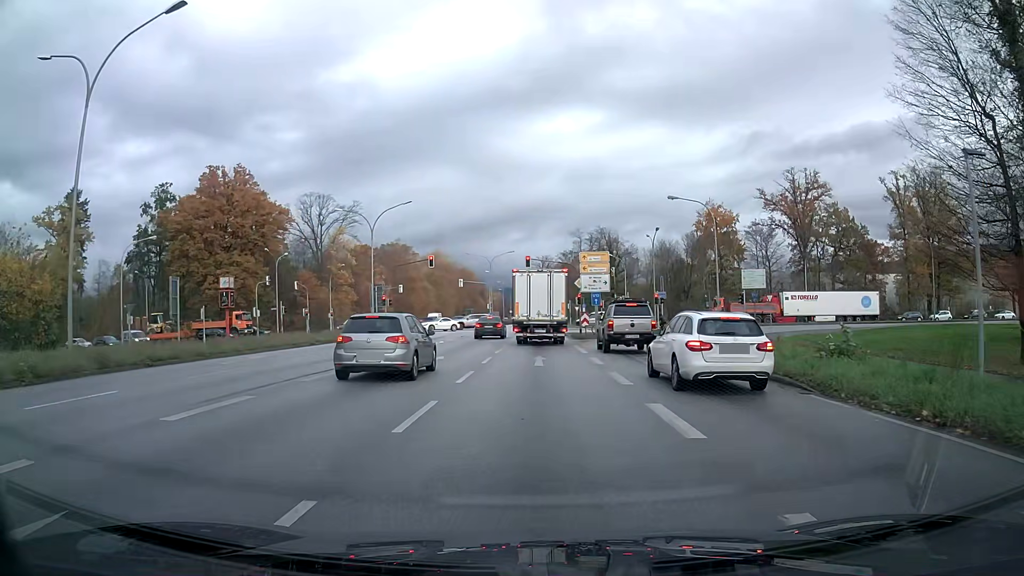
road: primary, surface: asphalt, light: Day
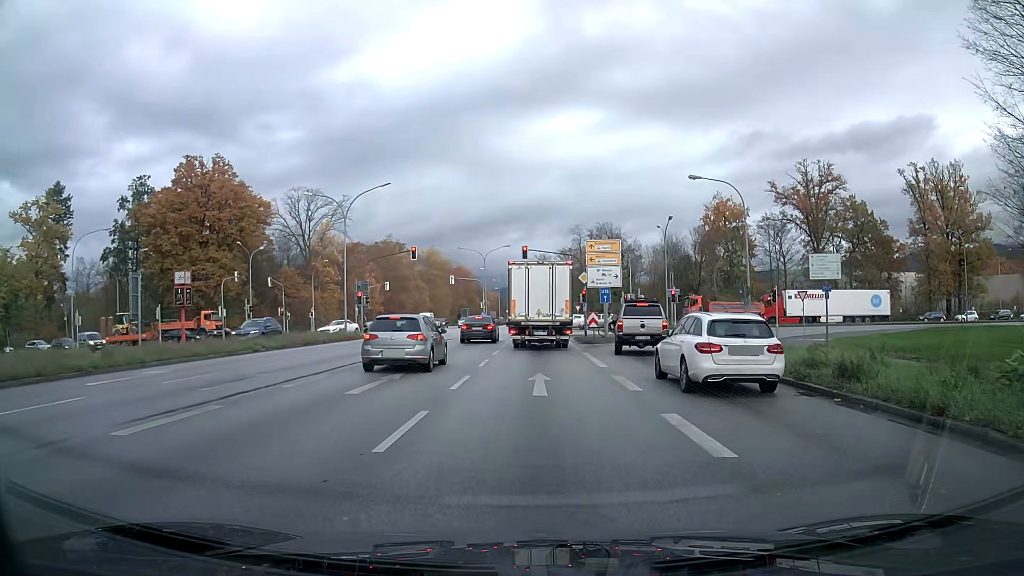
(0.0, +6.9) m; +1°
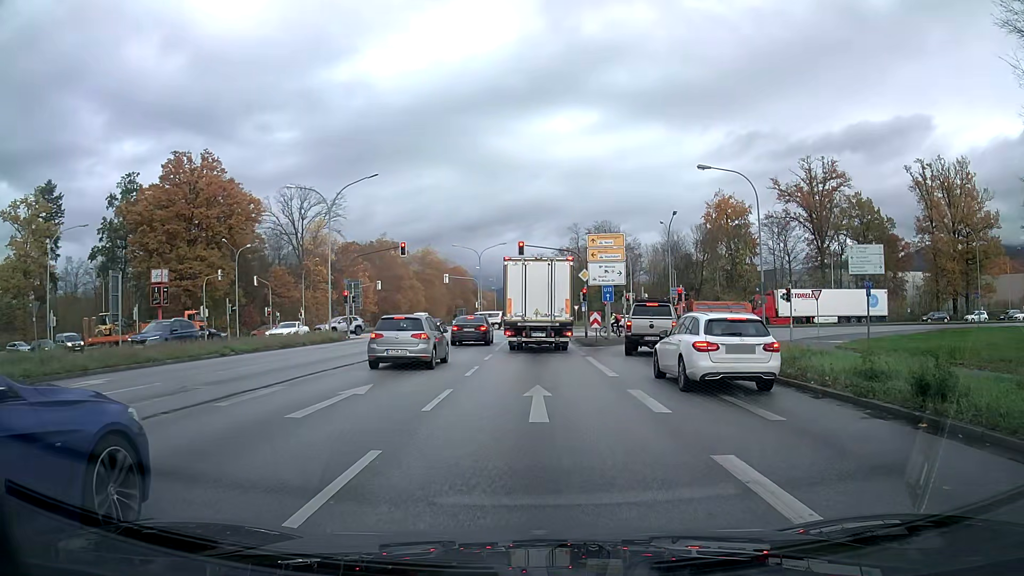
(0.0, +2.8) m; 0°
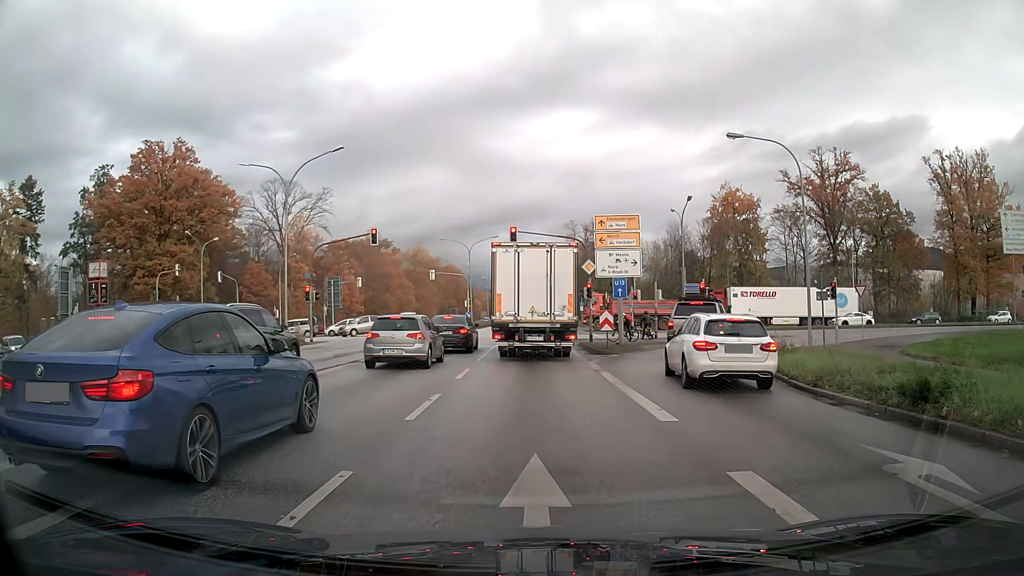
(0.0, +6.7) m; 0°
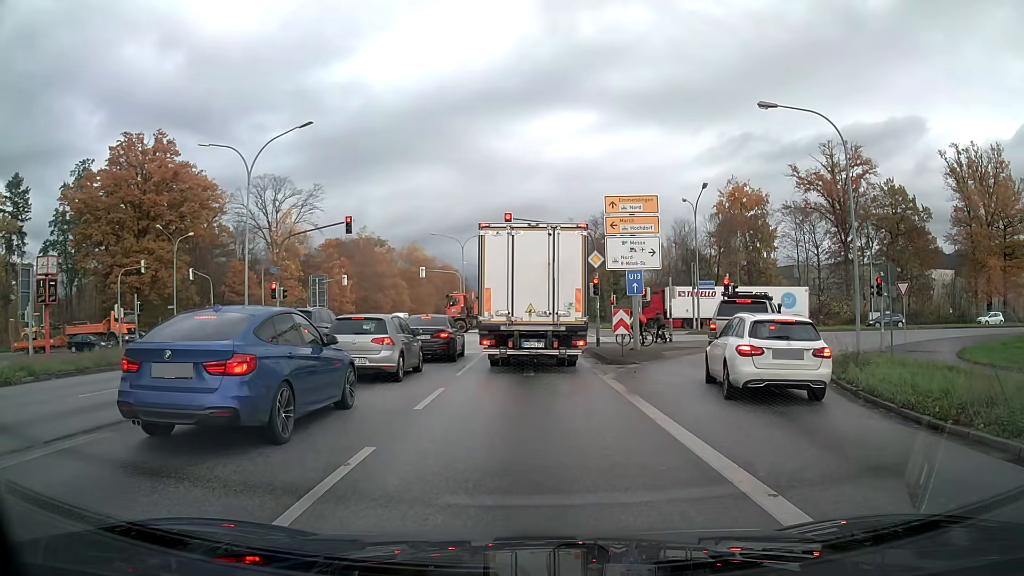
(0.0, +4.8) m; +1°
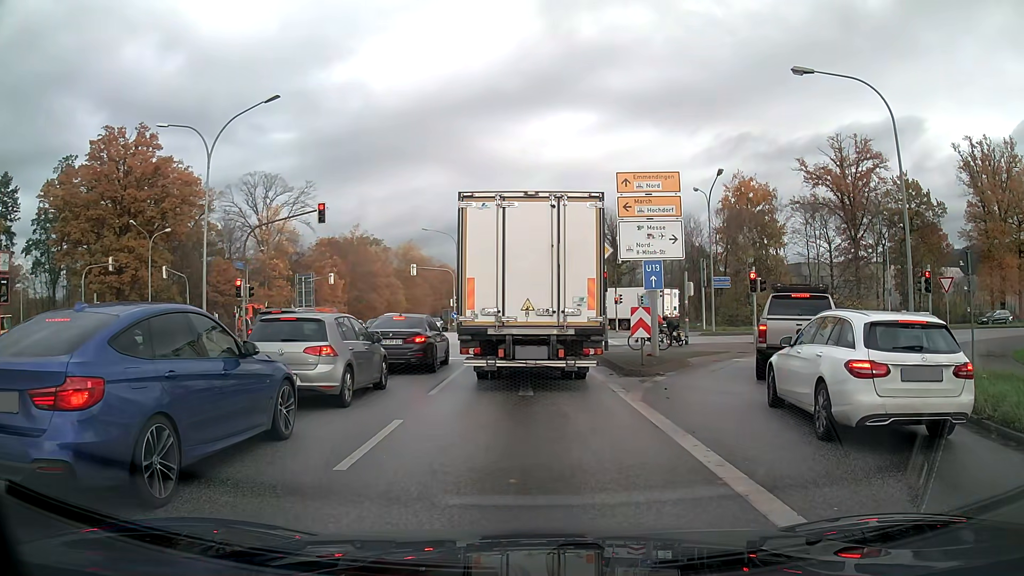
(0.0, +3.9) m; 0°
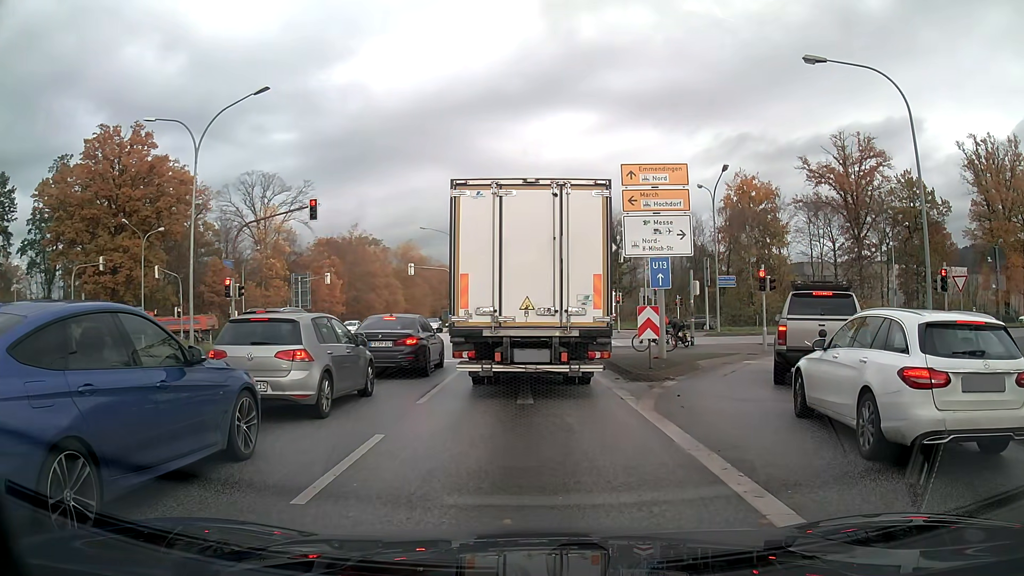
(0.0, +1.1) m; 0°
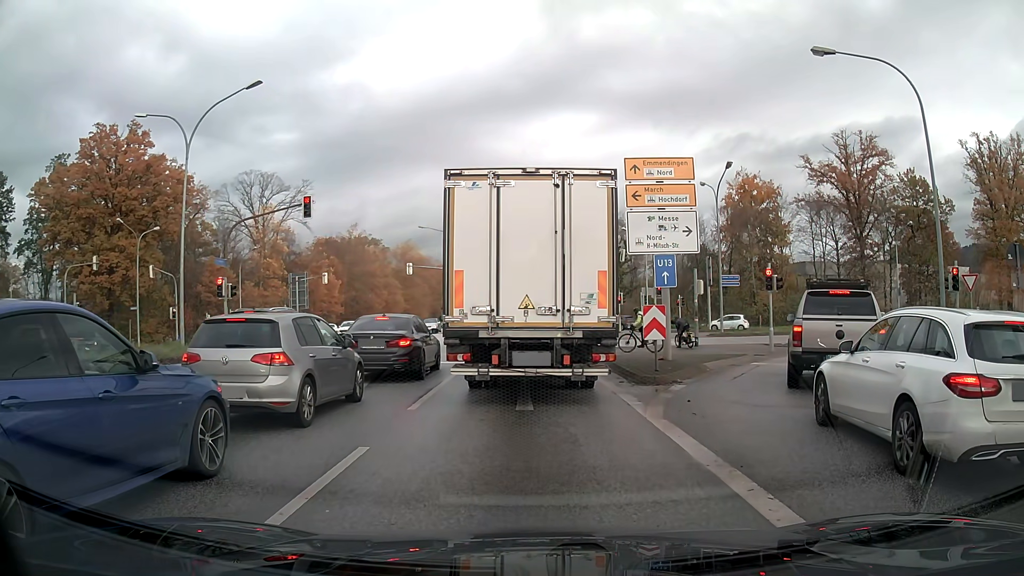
(0.0, +0.7) m; 0°
